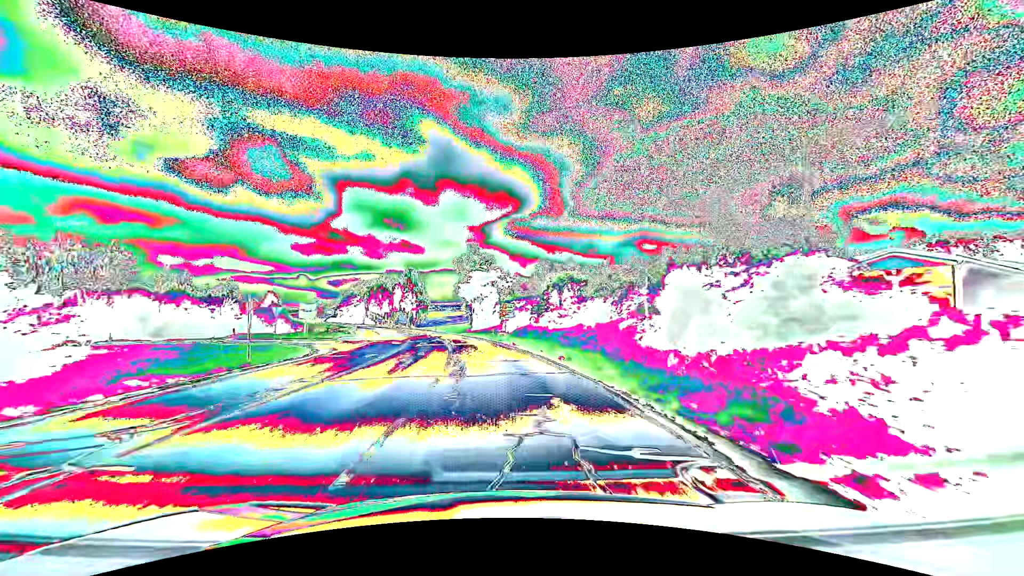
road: secondary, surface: asphalt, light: Day
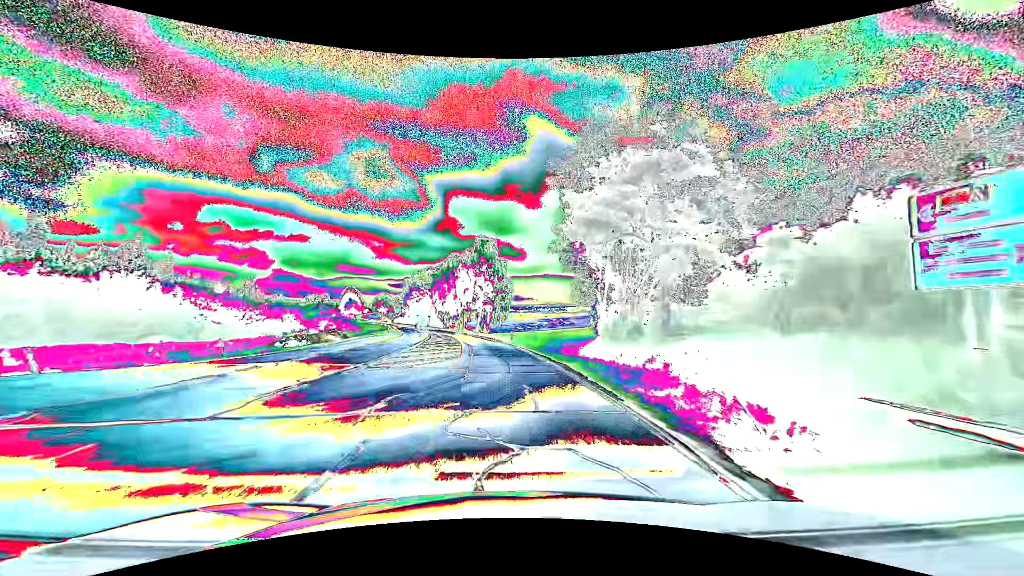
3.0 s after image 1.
(-5.7, +54.9) m; -11°
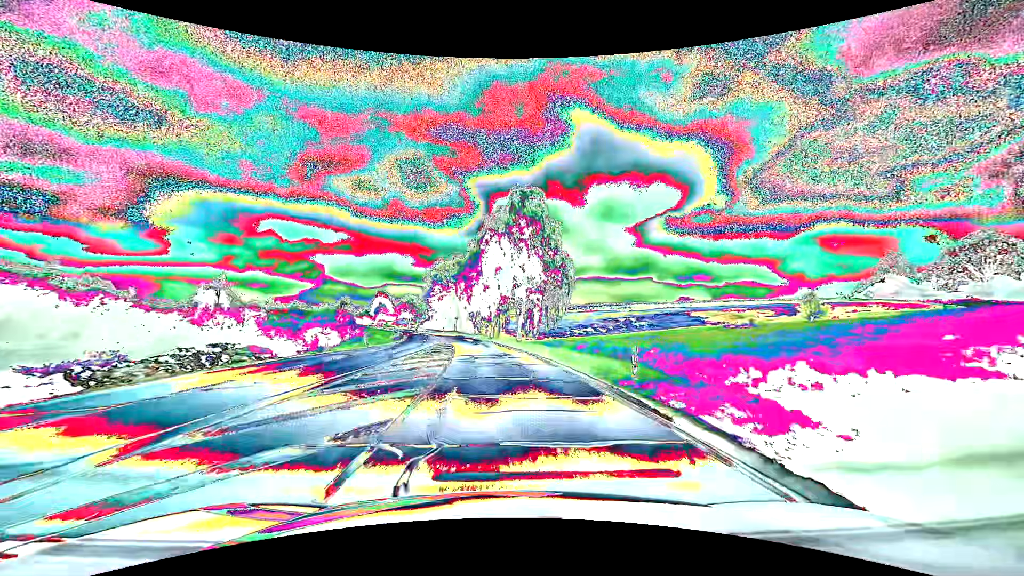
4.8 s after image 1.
(-1.5, +33.3) m; -5°
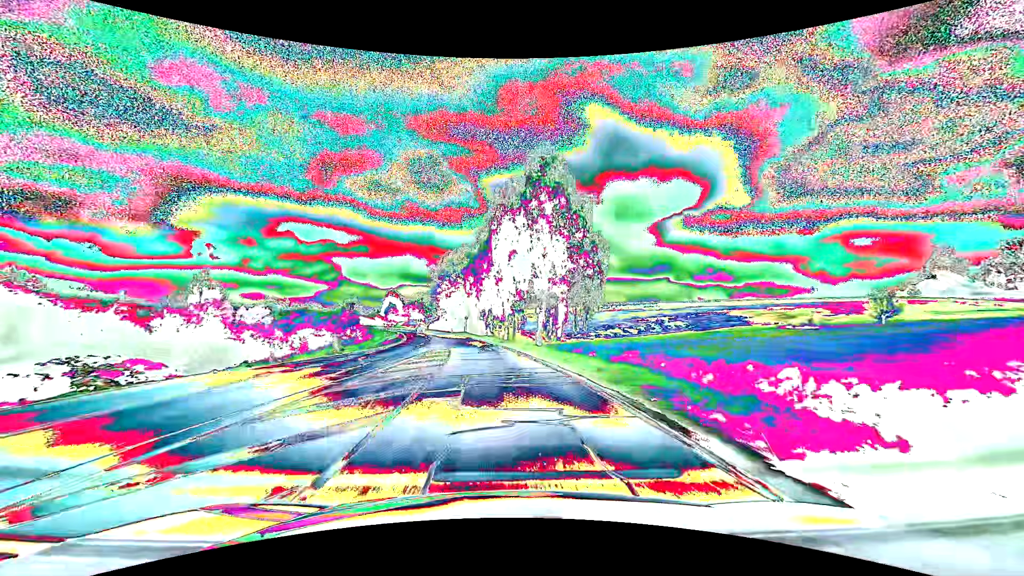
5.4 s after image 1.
(-0.2, +11.1) m; -2°
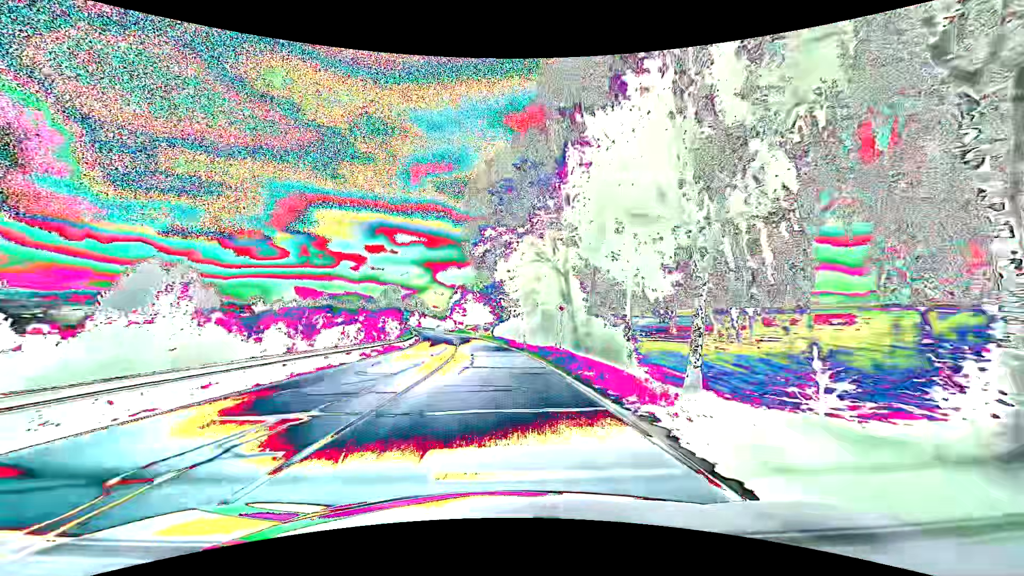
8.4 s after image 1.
(-4.9, +55.1) m; -10°
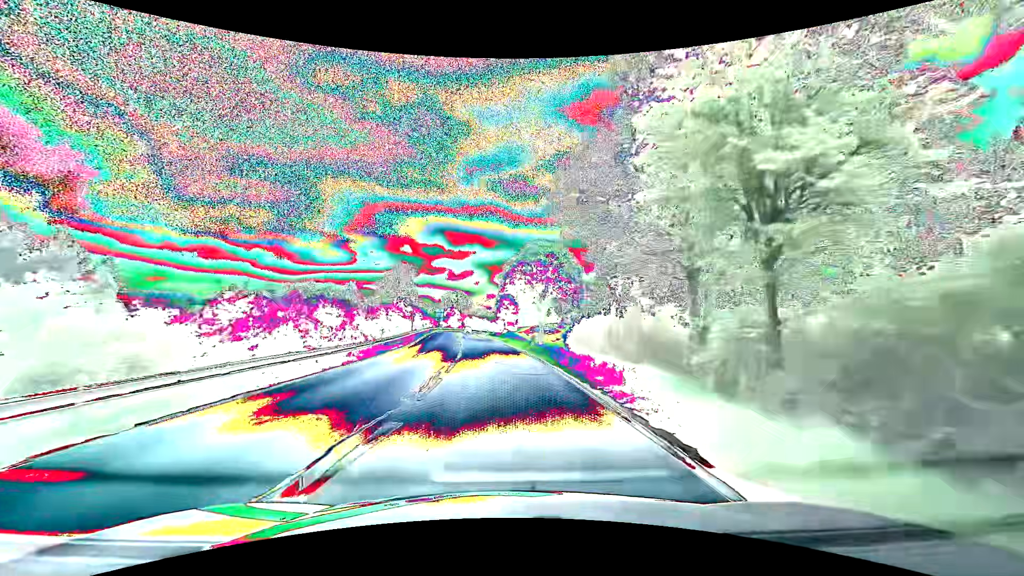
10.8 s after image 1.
(-2.7, +44.2) m; -7°
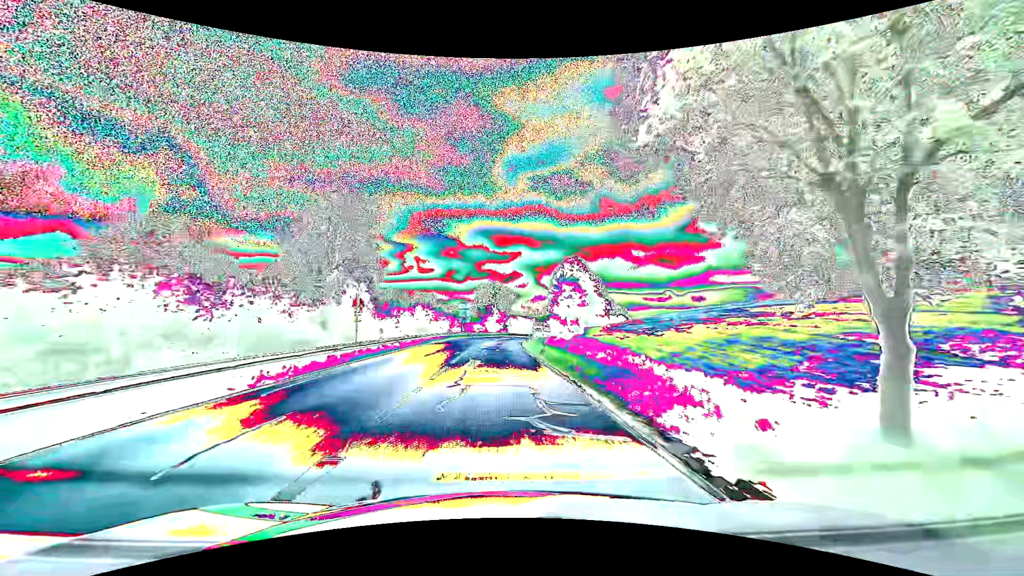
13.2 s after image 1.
(-2.3, +44.2) m; -5°
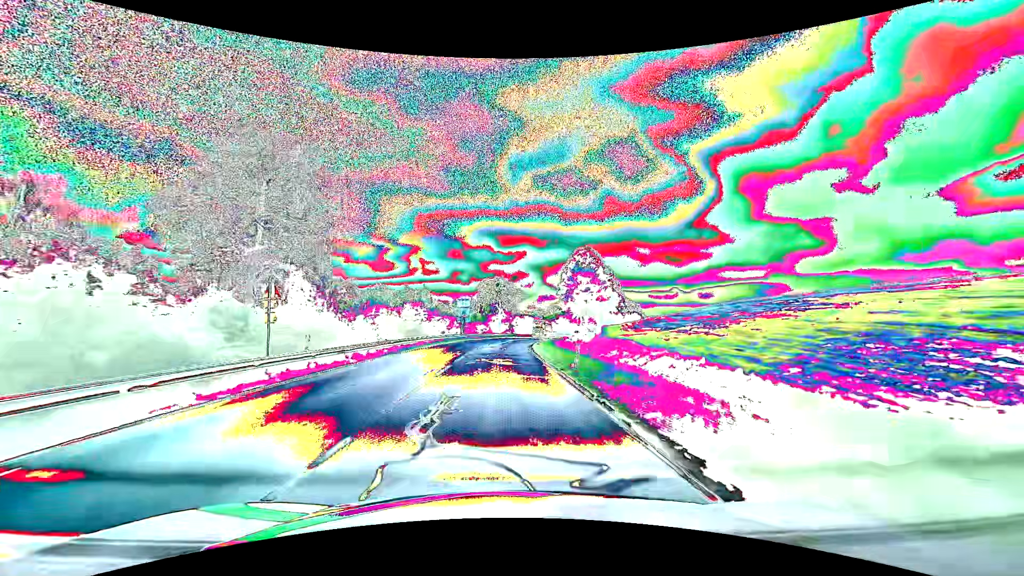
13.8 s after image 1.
(-0.1, +11.1) m; -1°
(0, +10) (0, +20) (0, +30) (0, +40) (0, +50) (+1, +60) (+2, +70) (+3, +80) (+5, +90) (+6, +100) m
